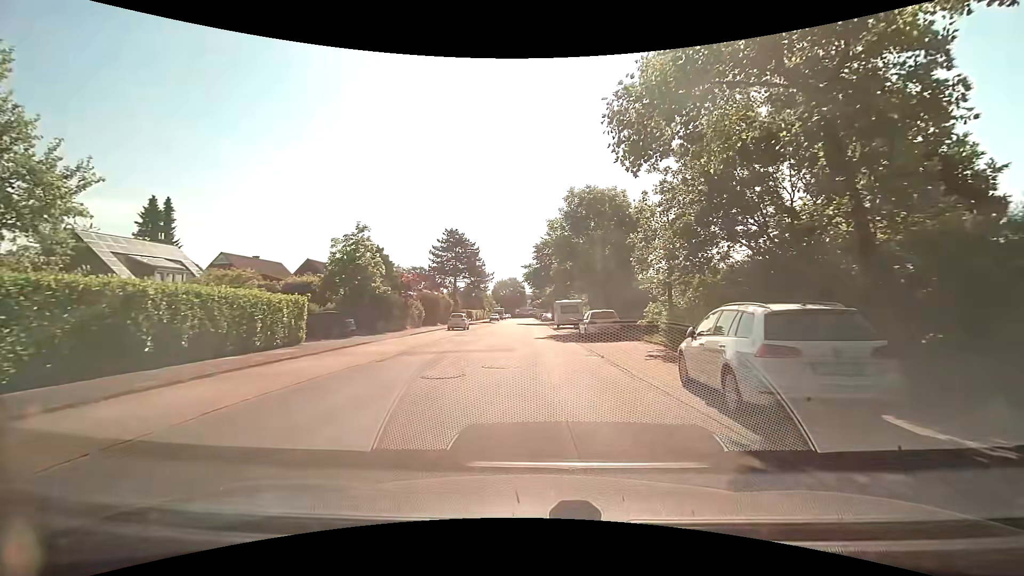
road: residential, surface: paved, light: Day
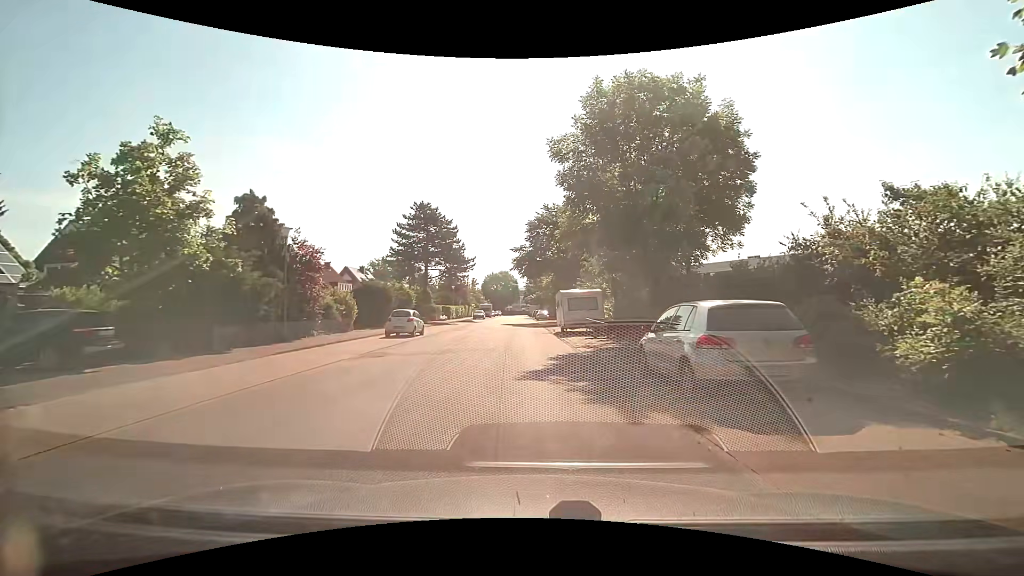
(+0.1, +16.6) m; +1°
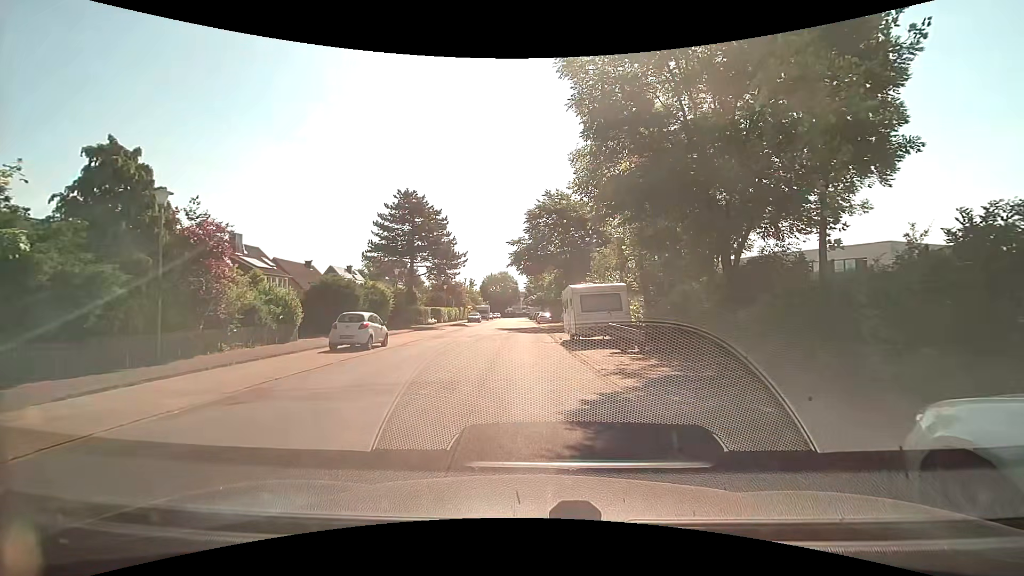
(0.0, +7.4) m; +1°
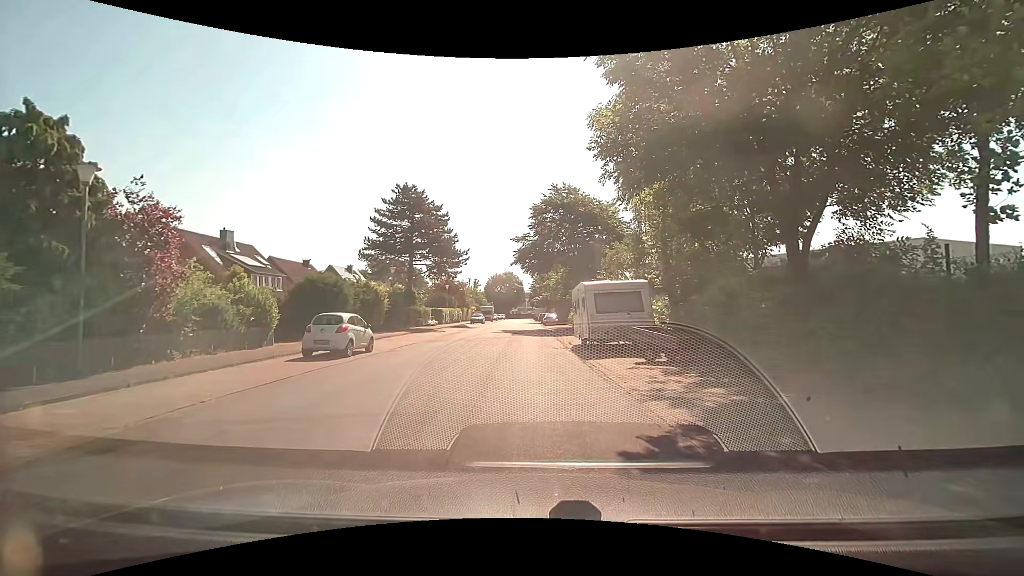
(-0.1, +2.7) m; -2°
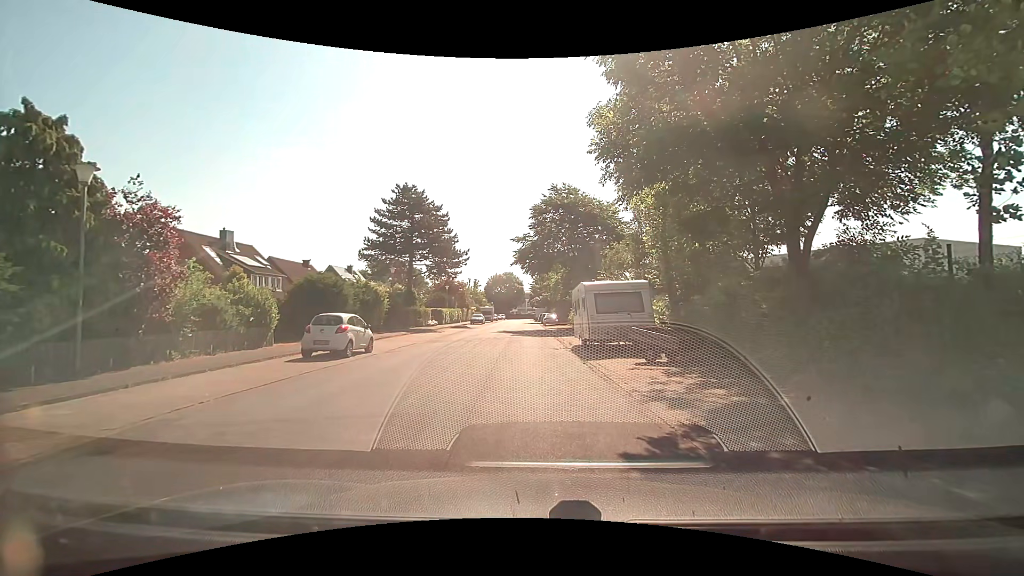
(0.0, +0.1) m; 0°
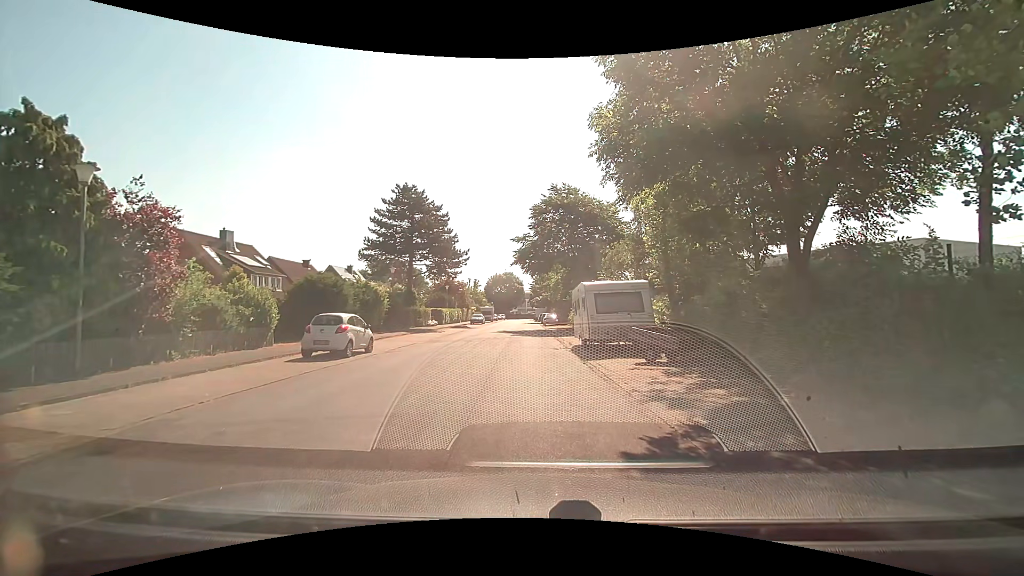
(0.0, 0.0) m; 0°
